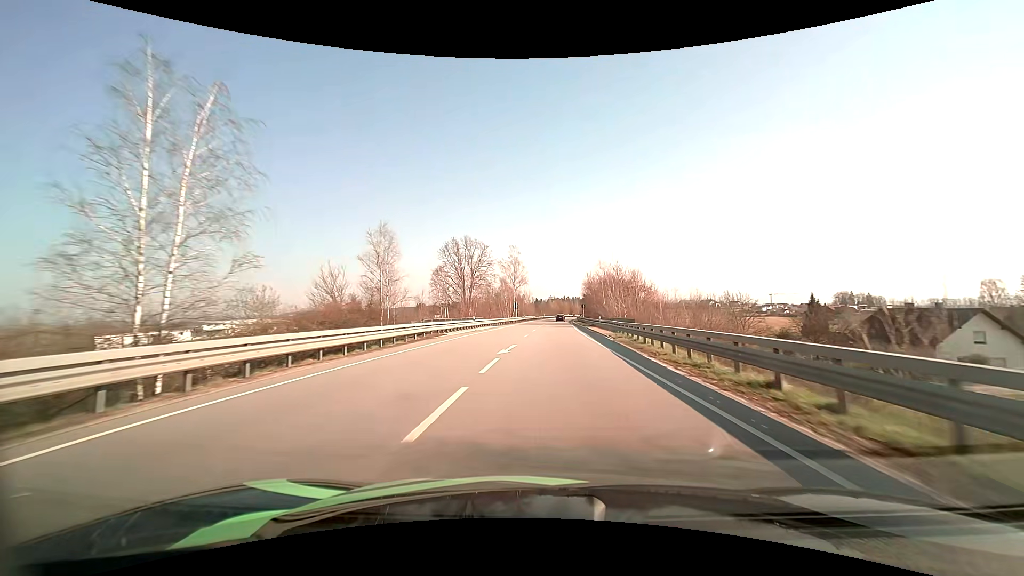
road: primary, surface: asphalt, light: Day
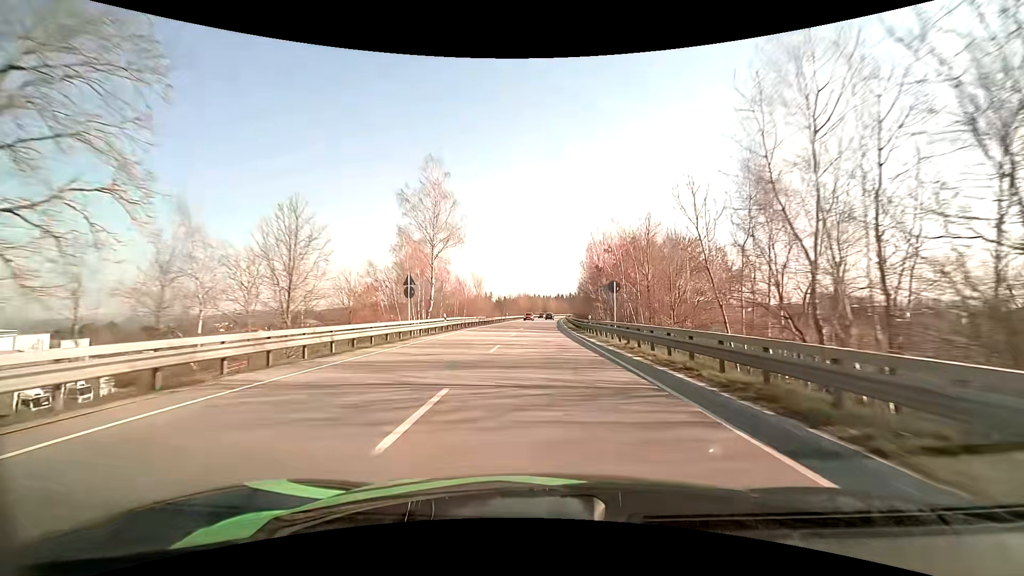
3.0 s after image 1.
(+1.8, +61.7) m; +3°
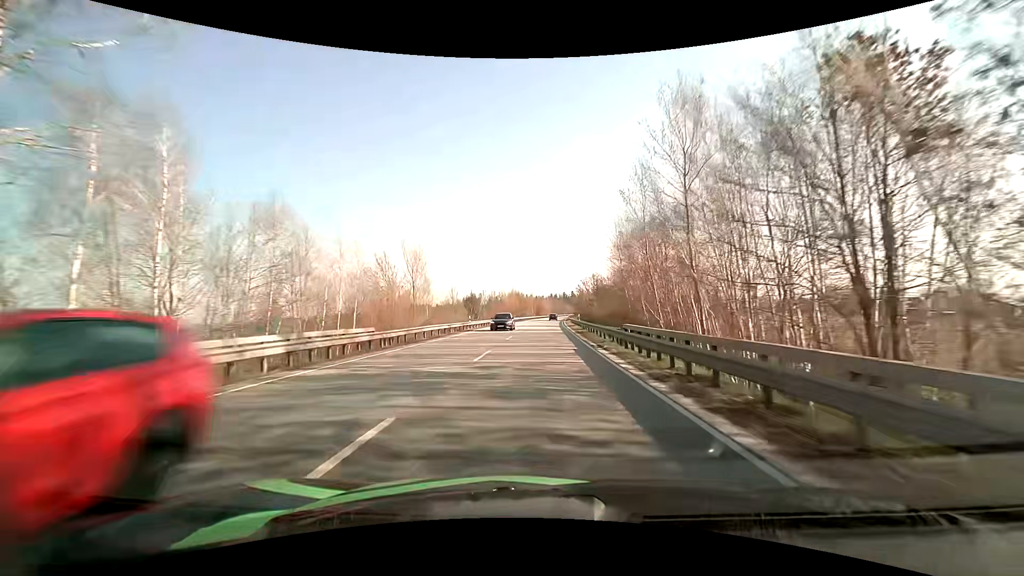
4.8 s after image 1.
(+0.4, +38.5) m; +1°
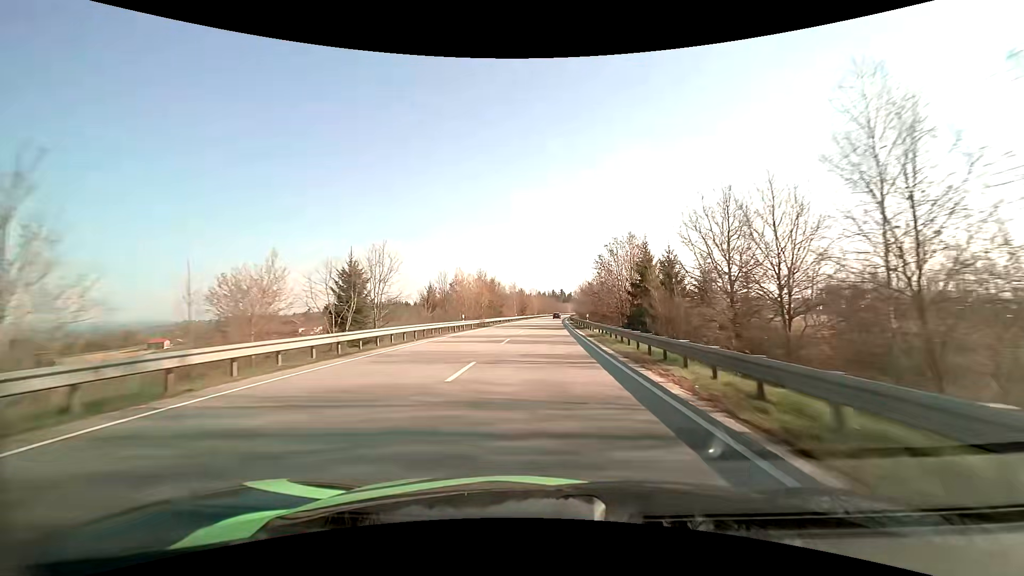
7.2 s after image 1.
(+0.8, +52.9) m; +2°
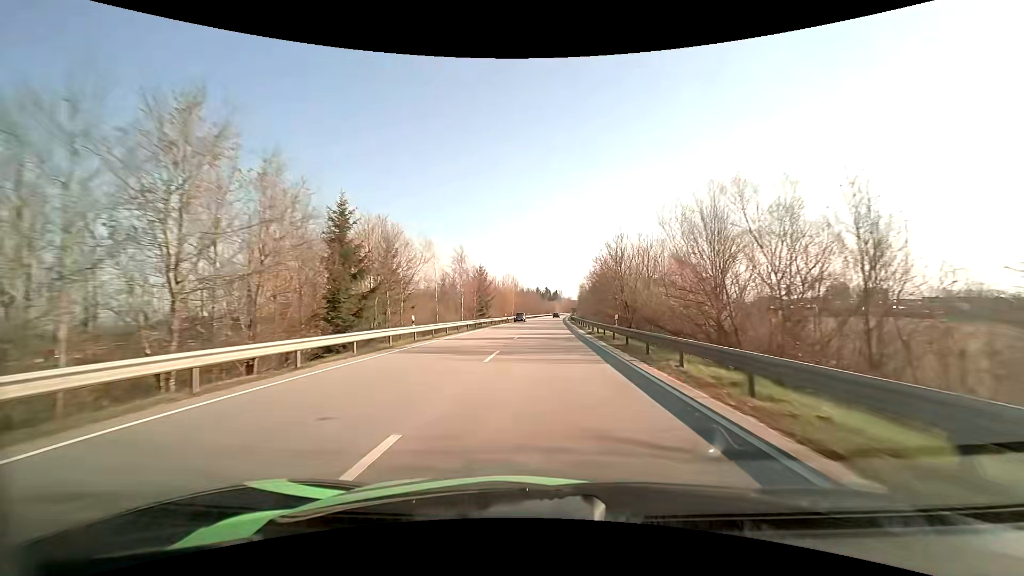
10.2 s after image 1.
(+1.2, +68.4) m; +2°
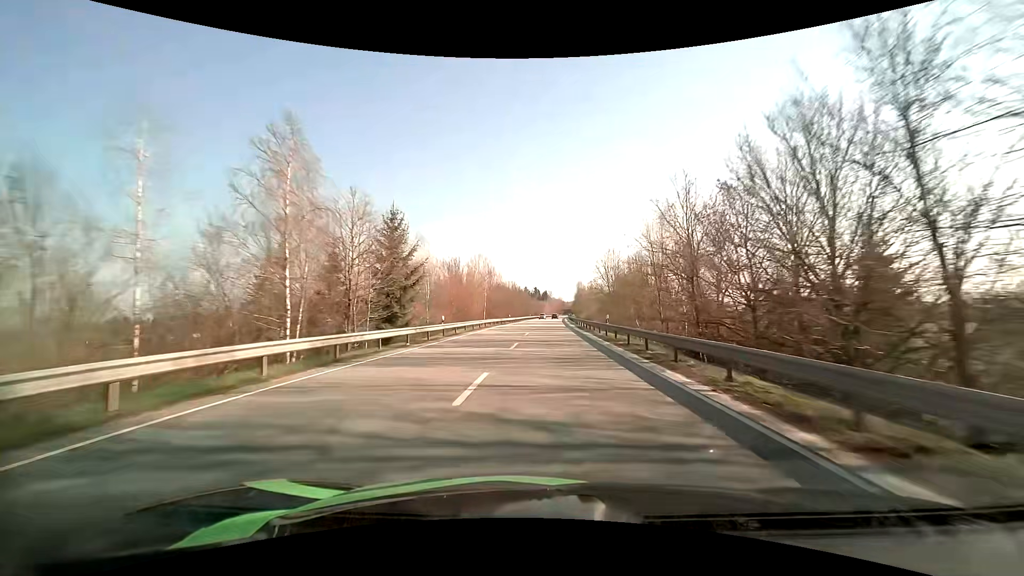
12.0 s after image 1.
(+0.3, +42.6) m; +1°
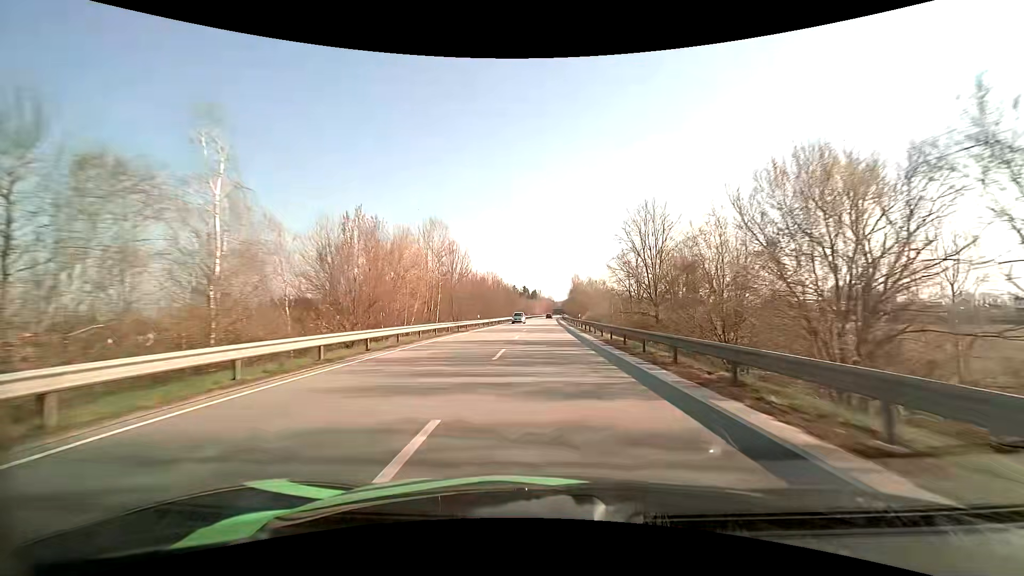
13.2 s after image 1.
(+0.4, +29.0) m; +1°
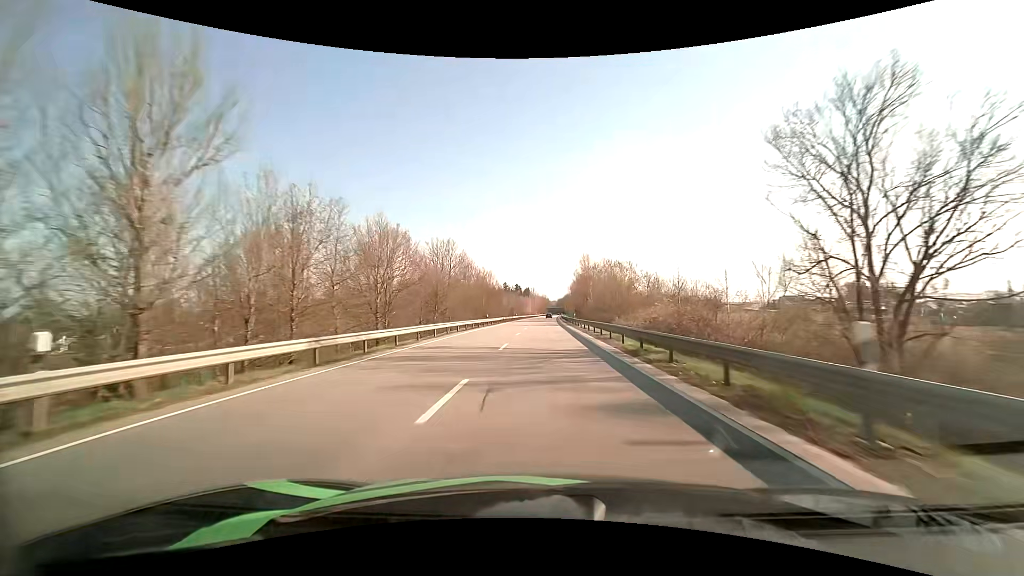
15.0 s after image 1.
(+0.4, +44.4) m; +1°
(0, +10) (0, +20) (0, +30) (0, +40) (0, +50) (+1, +60) (+1, +70) (+1, +80) (+1, +90) (+1, +100) m
